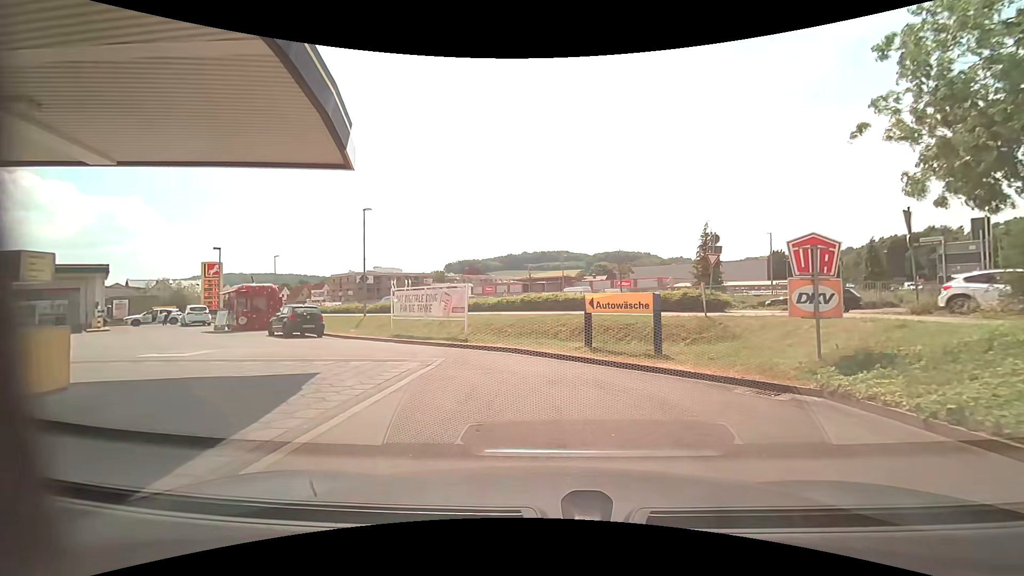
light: Day
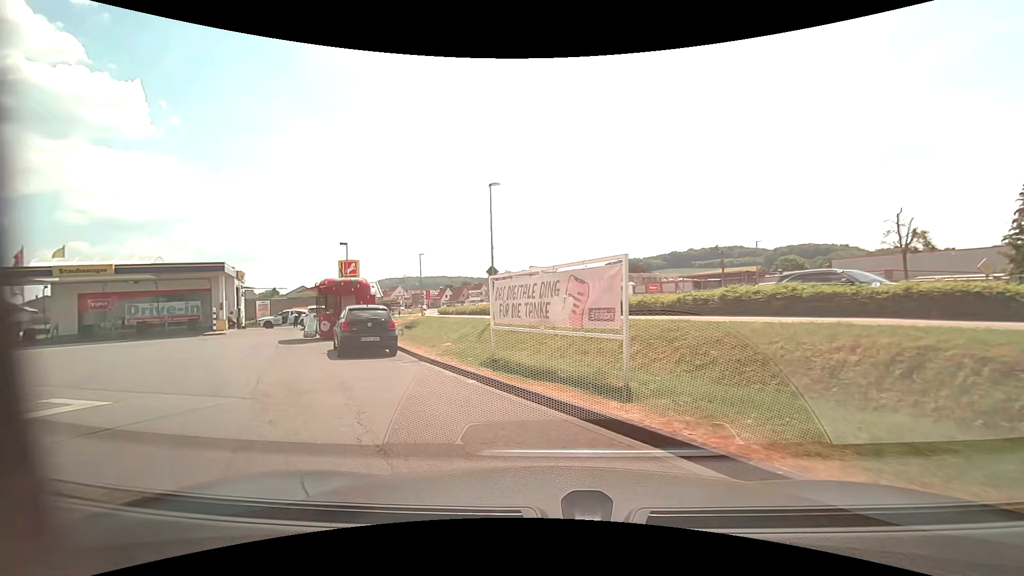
(-1.0, +9.8) m; -19°
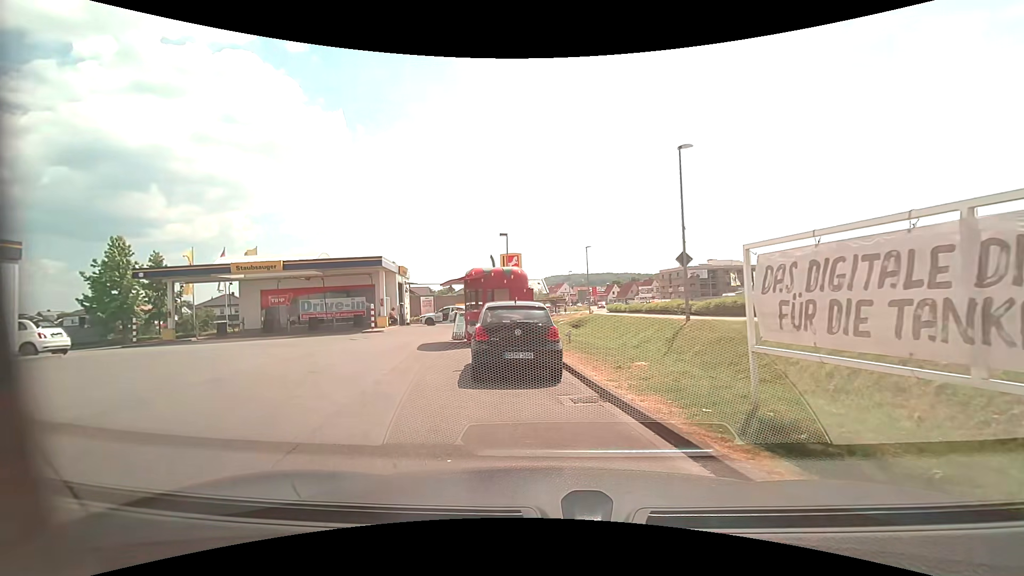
(-0.9, +5.5) m; -20°
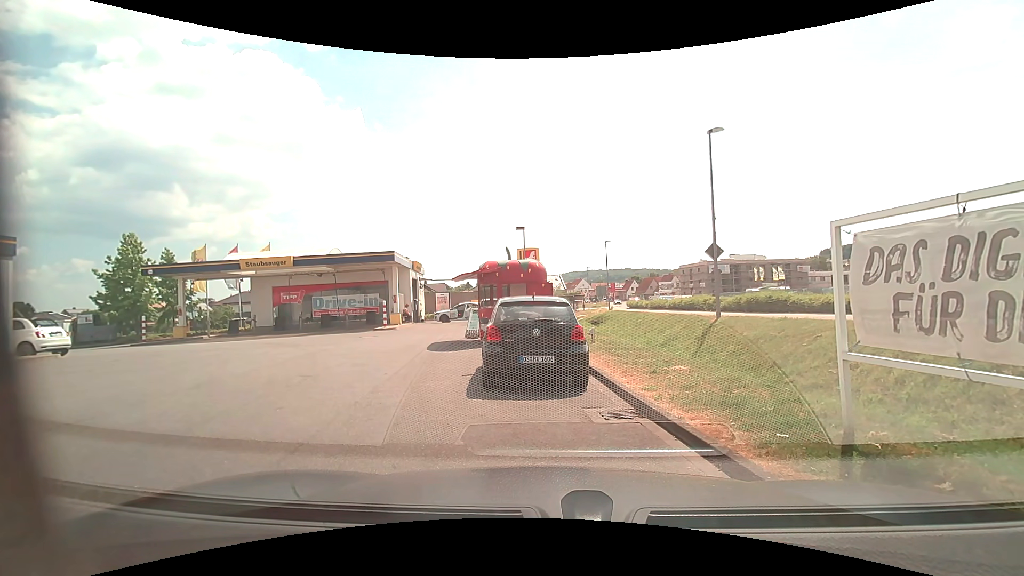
(0.0, +1.2) m; +1°
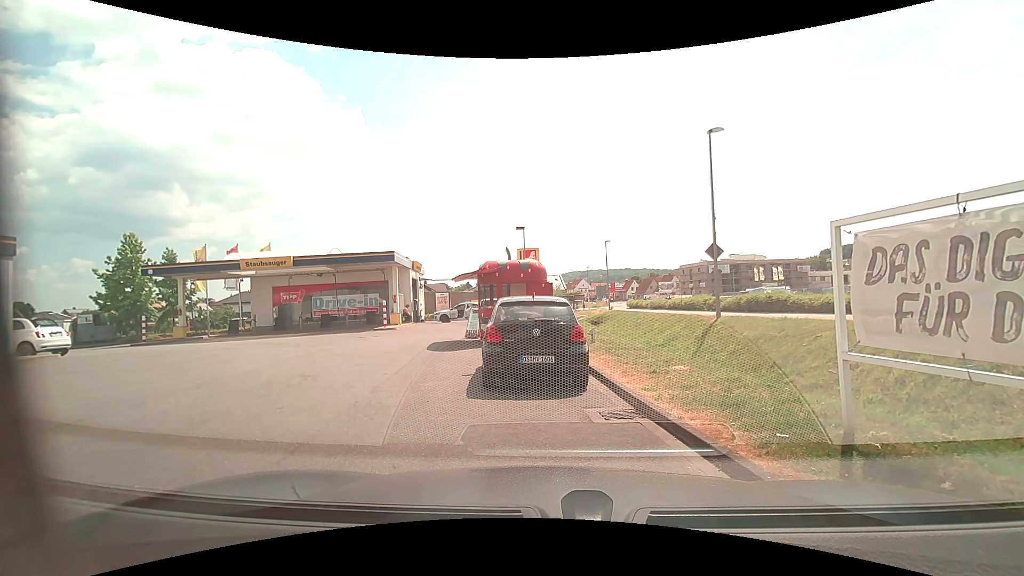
(0.0, 0.0) m; 0°
